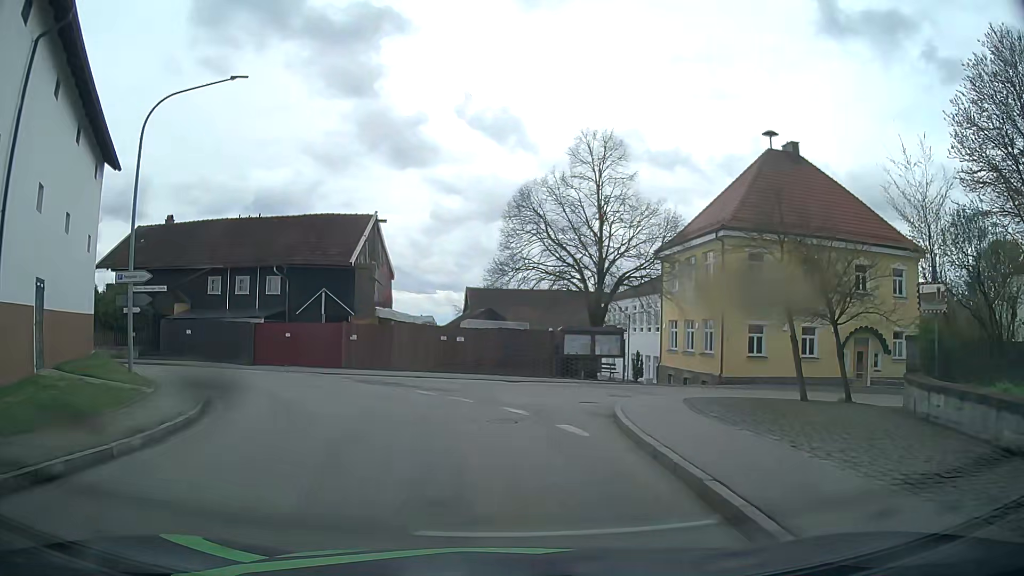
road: tertiary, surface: asphalt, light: Day
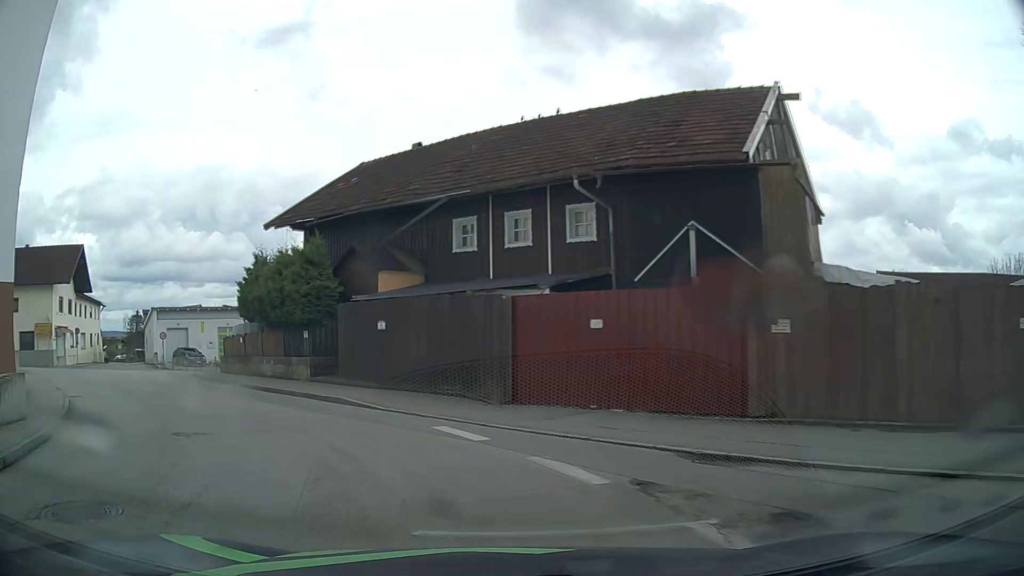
(-4.1, +20.3) m; -32°
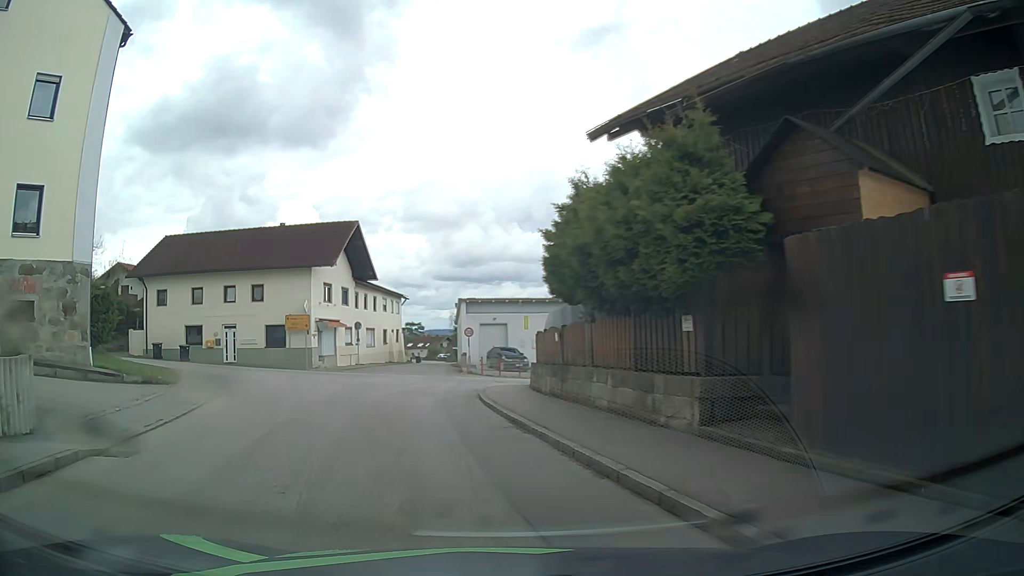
(-3.1, +11.3) m; -29°
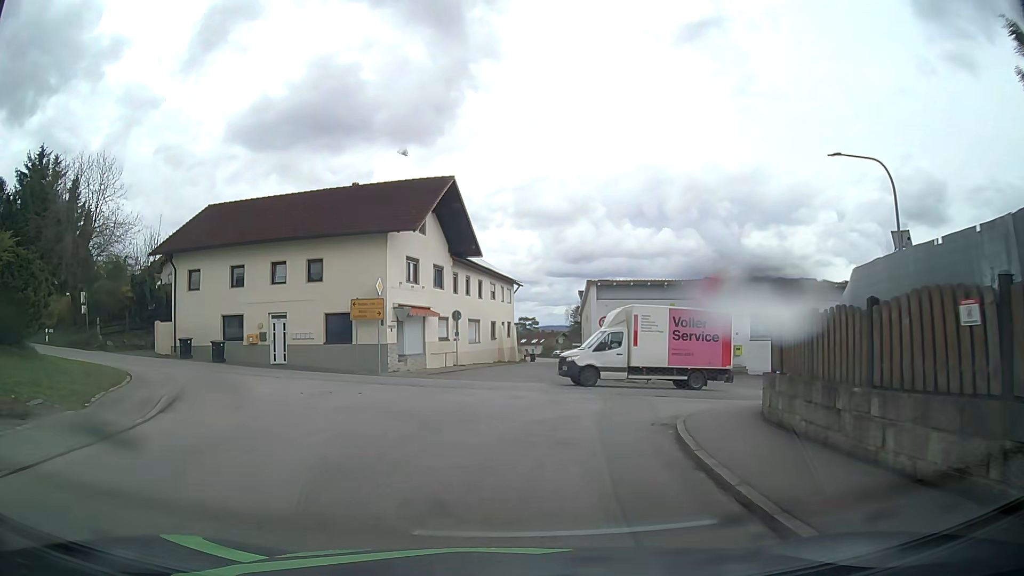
(-1.5, +11.2) m; -10°
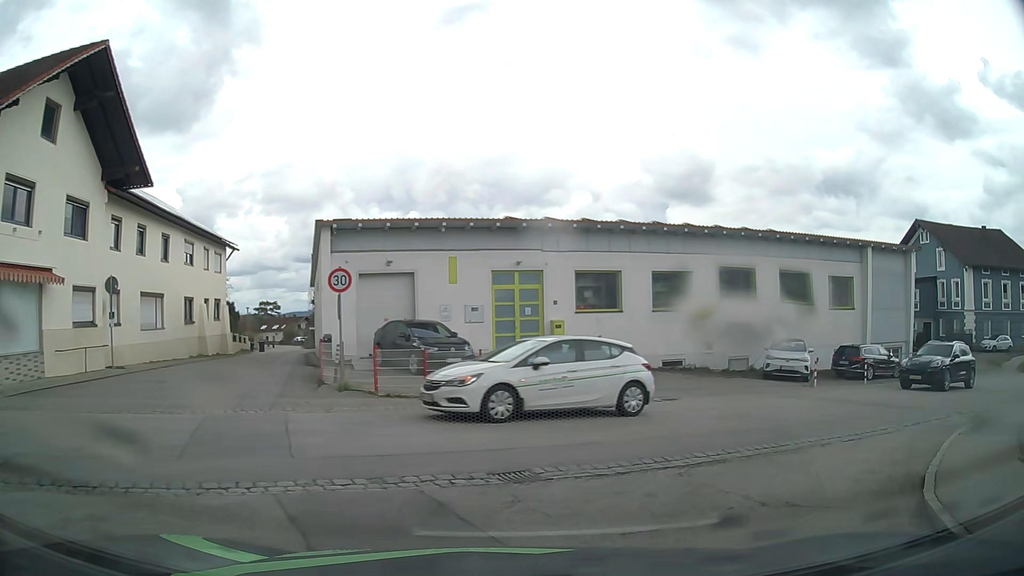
(+1.5, +15.0) m; +20°
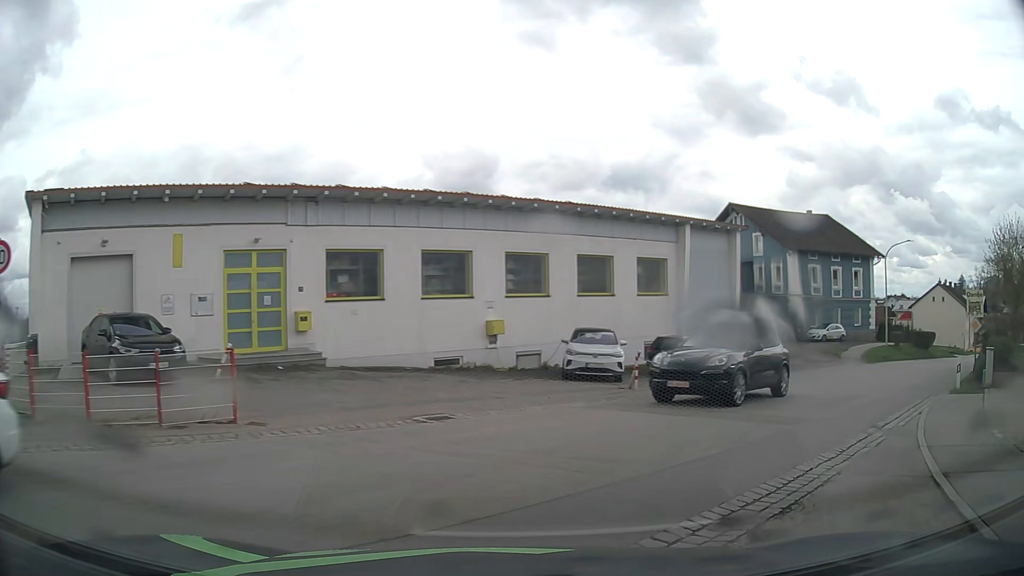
(+0.8, +5.2) m; +19°
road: secondary
